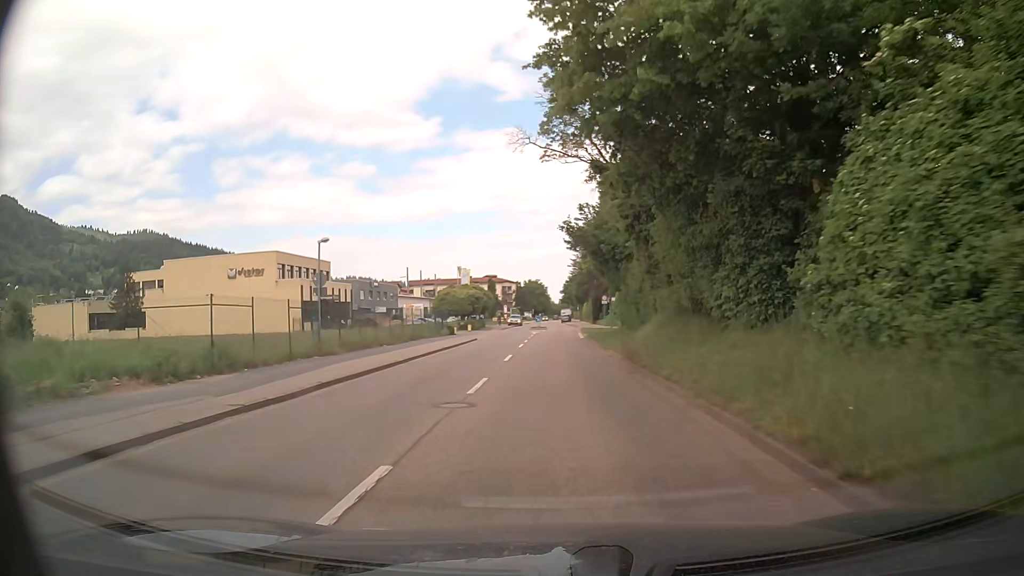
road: tertiary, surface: asphalt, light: Day
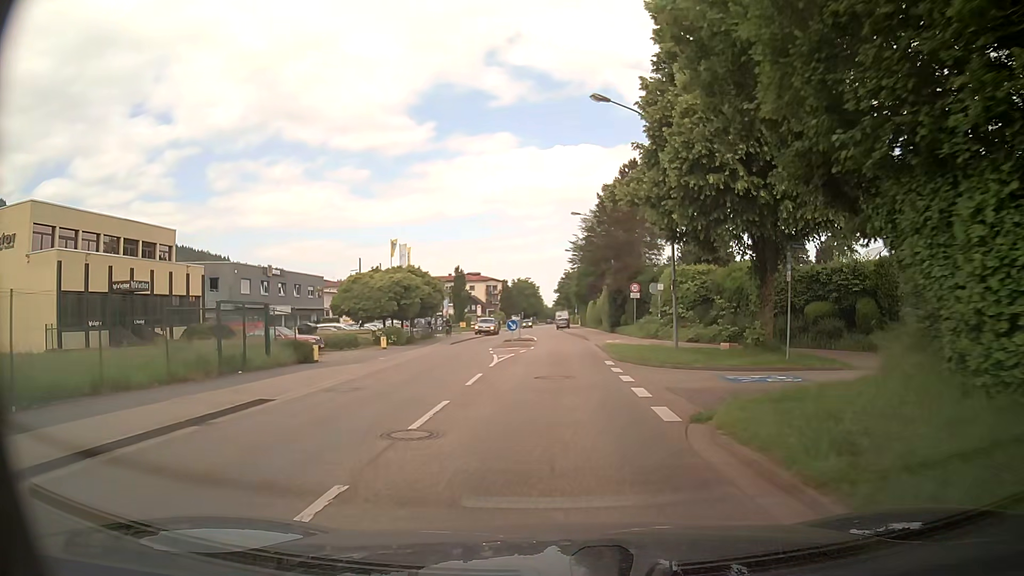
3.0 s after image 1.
(-0.1, +33.7) m; +1°
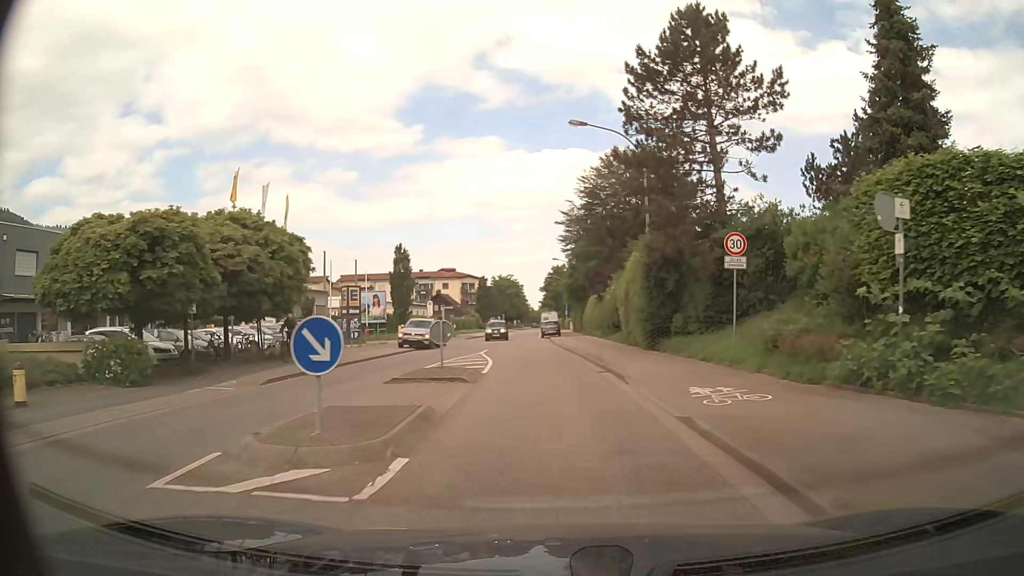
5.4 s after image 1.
(+0.1, +26.8) m; 0°
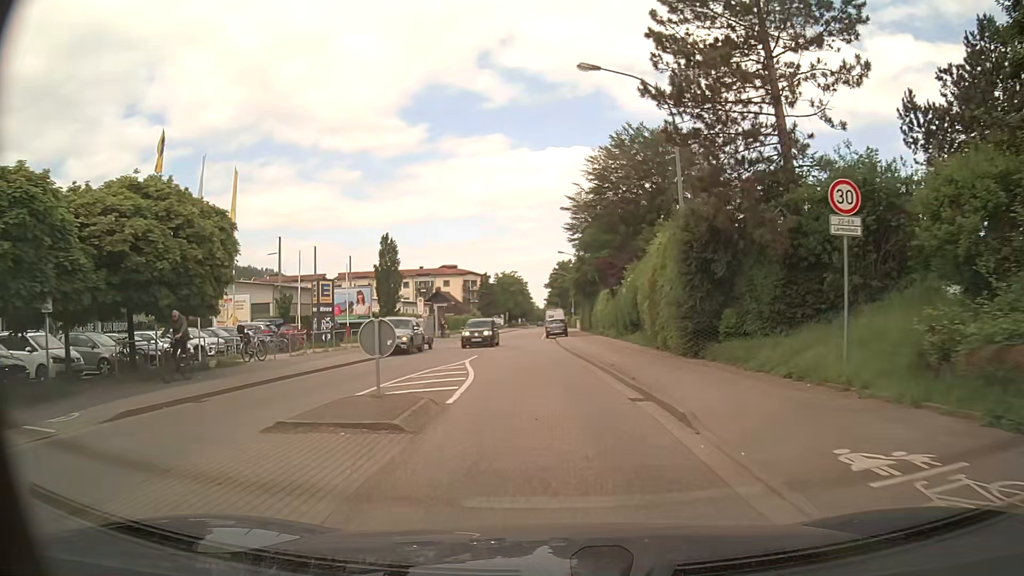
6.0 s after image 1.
(0.0, +6.7) m; 0°
(0, +10) (-1, +20) (-1, +30) (-2, +40) (-3, +50) (-3, +60) (-3, +70) (-3, +80) (-3, +90) (-3, +100) m
